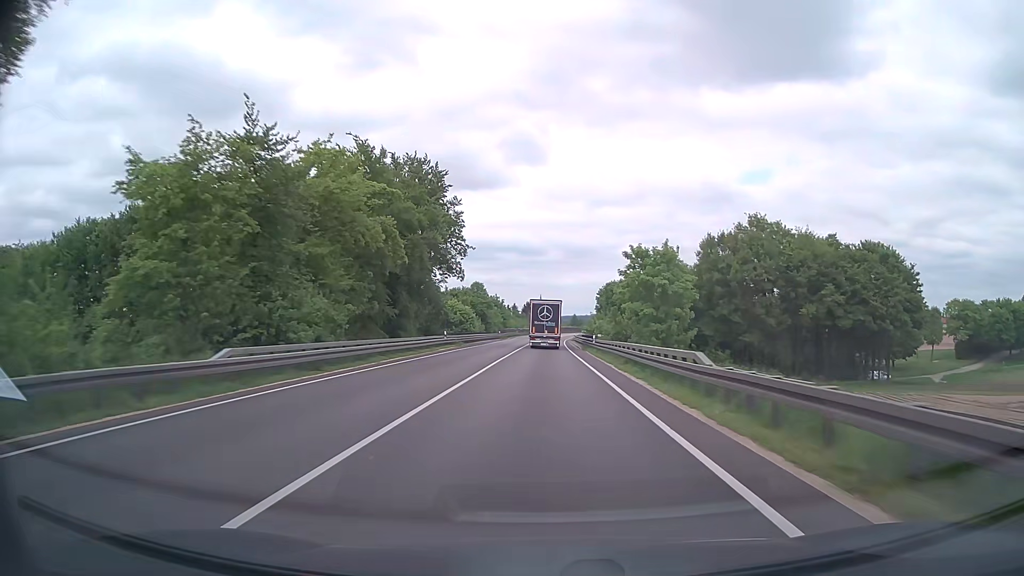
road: trunk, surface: asphalt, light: Day
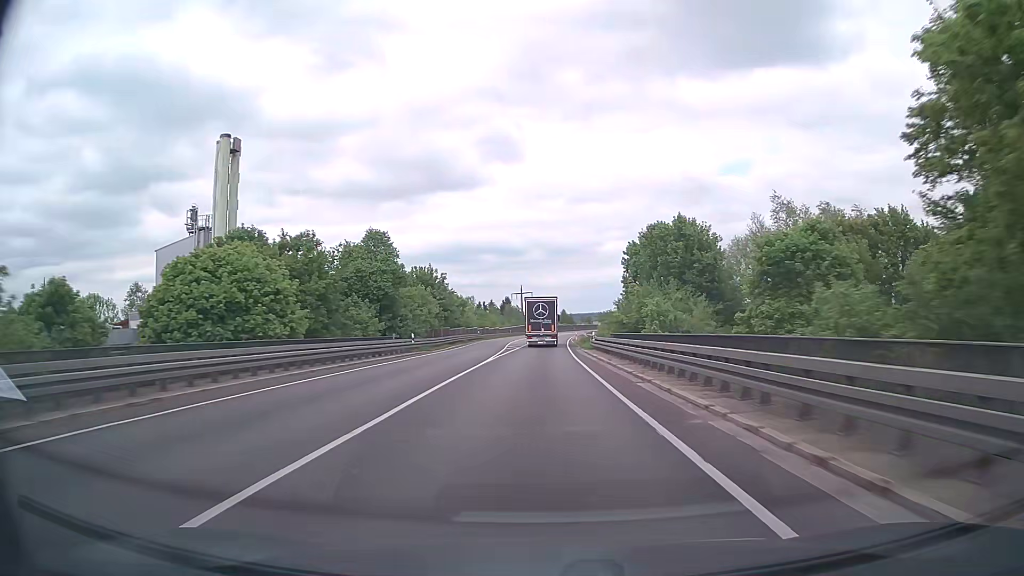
(+0.6, +61.2) m; +1°
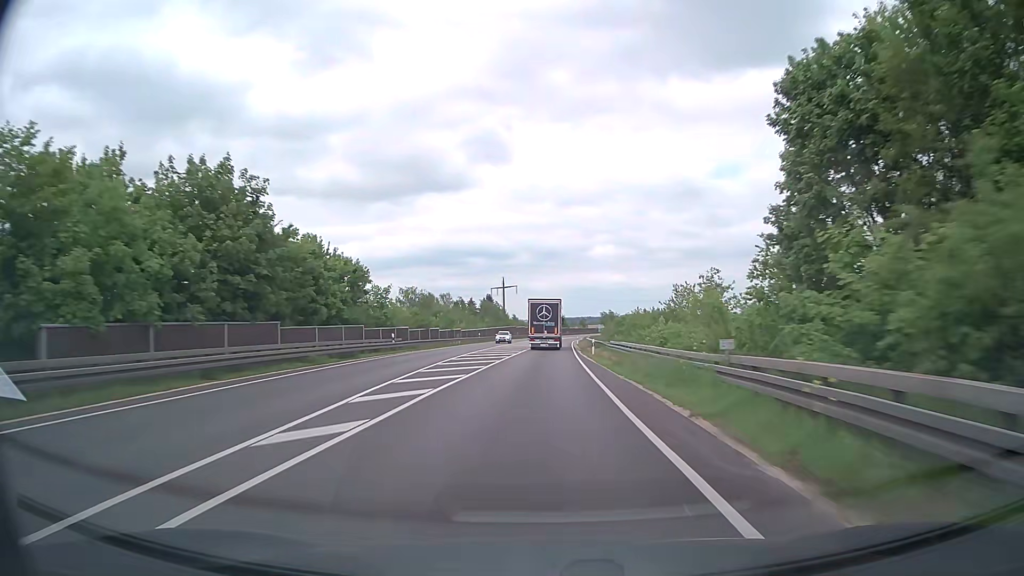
(+0.3, +45.5) m; +1°
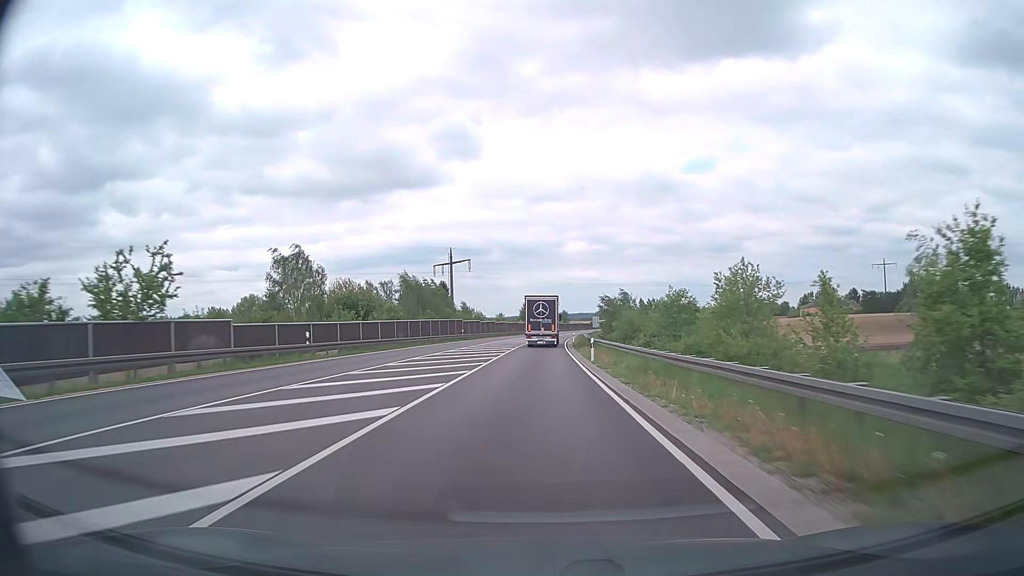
(+1.3, +60.5) m; +2°
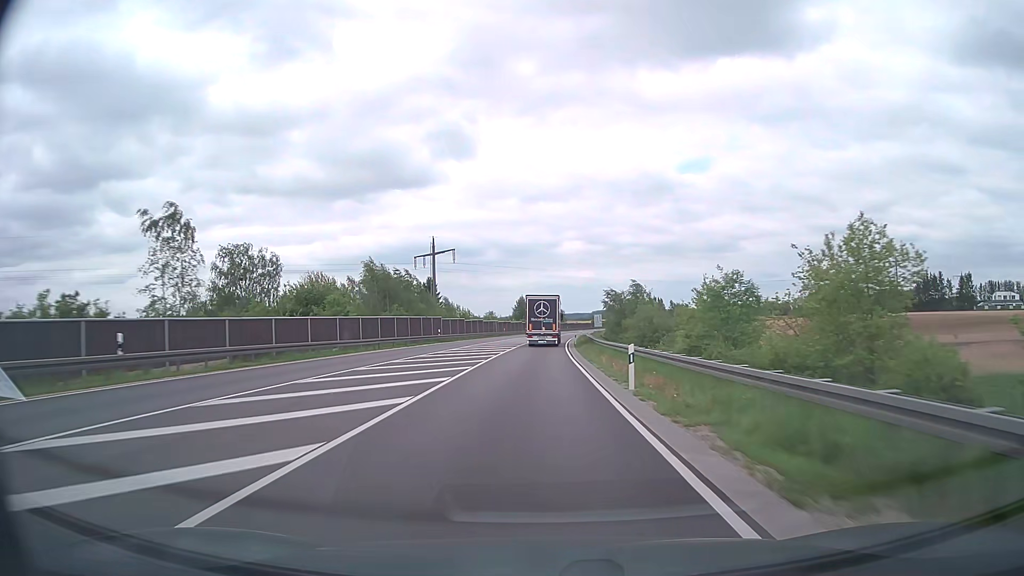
(0.0, +15.1) m; 0°
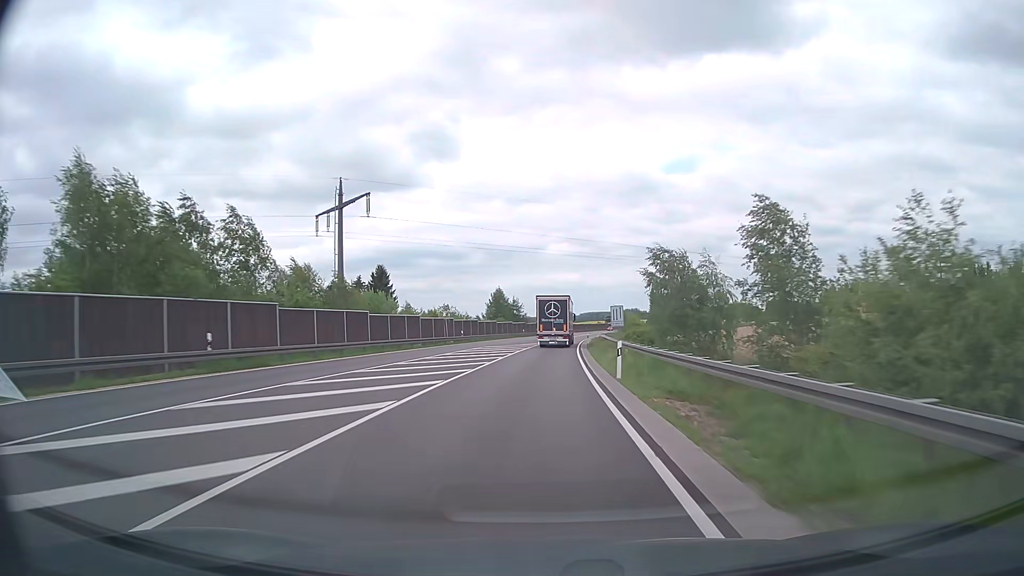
(+0.4, +45.3) m; +1°
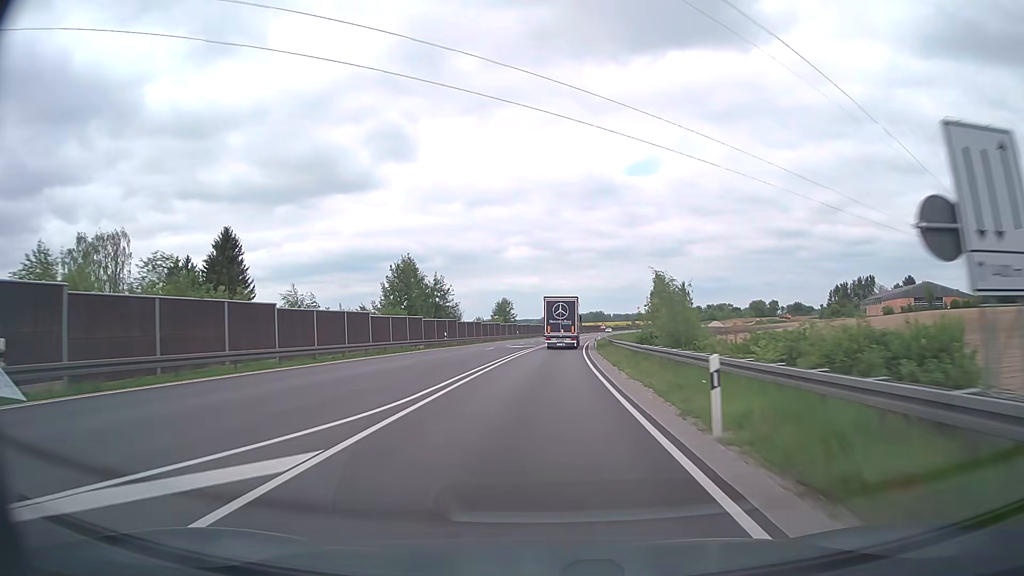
(+1.7, +60.6) m; +3°
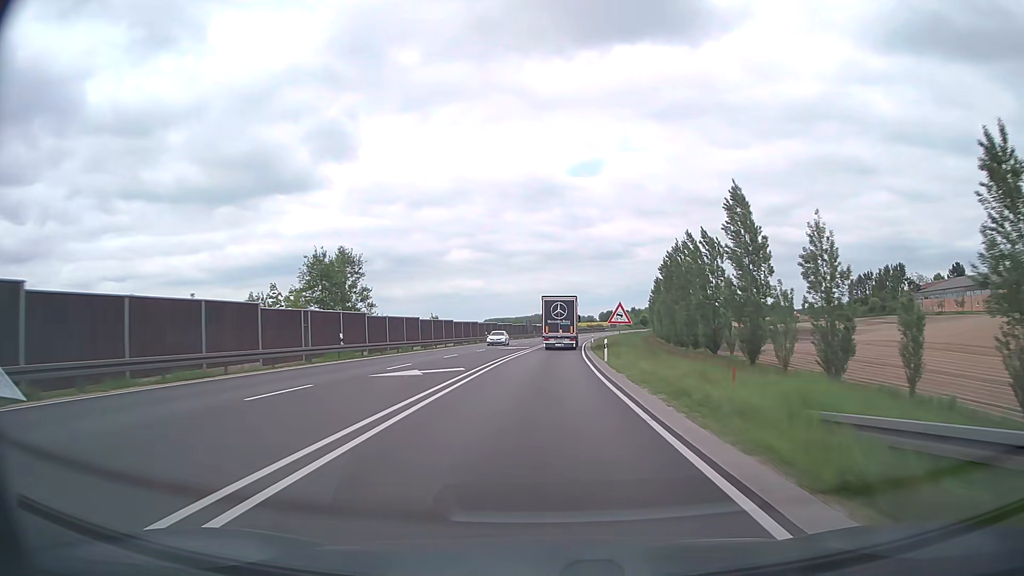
(+3.1, +76.1) m; +5°
(0, +10) (0, +20) (0, +30) (+1, +40) (+1, +50) (+2, +60) (+3, +70) (+3, +80) (+4, +90) (+5, +100) m
